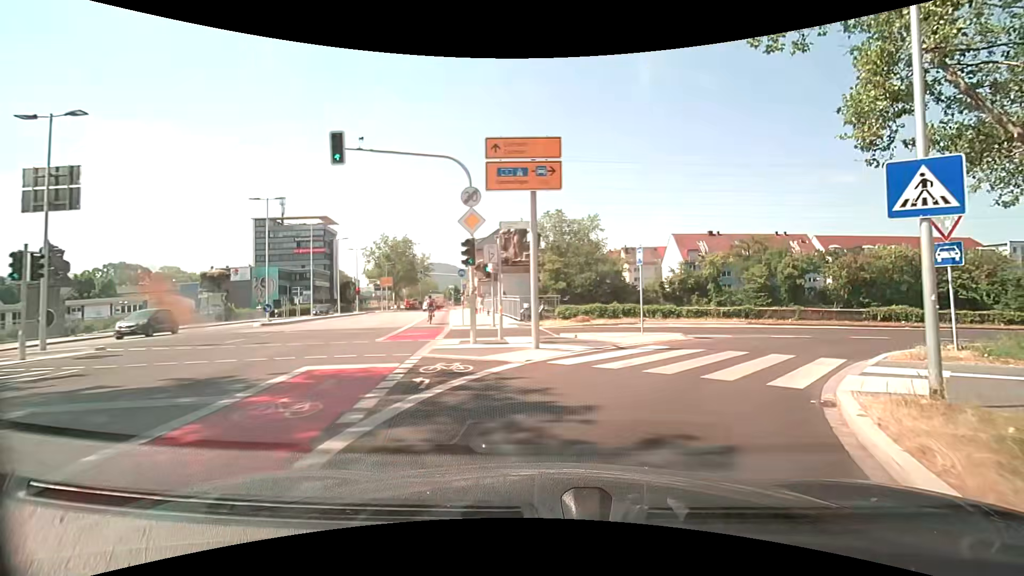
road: secondary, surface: asphalt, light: Day
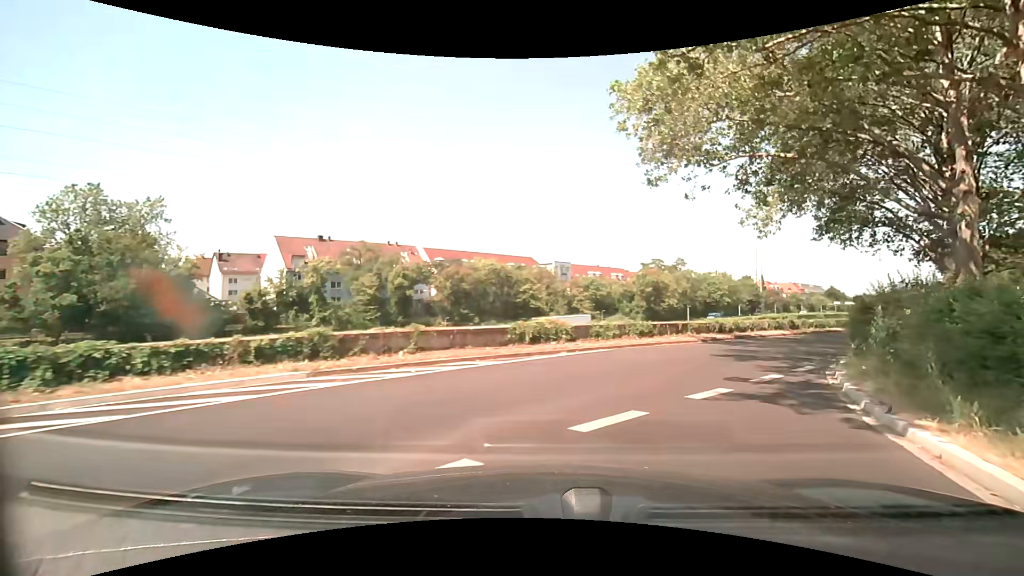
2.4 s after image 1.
(+5.9, +15.3) m; +42°
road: trunk_link
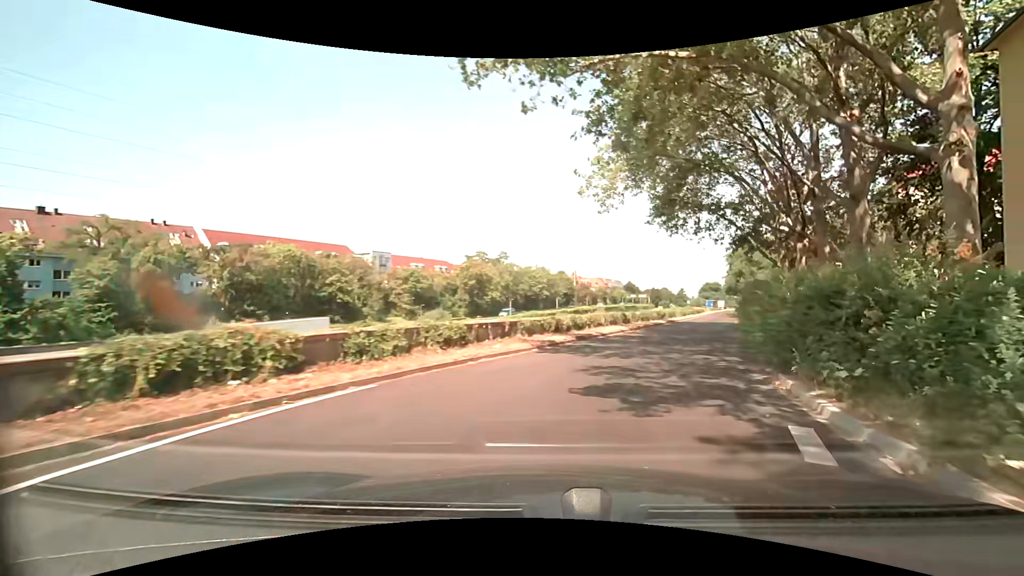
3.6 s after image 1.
(+1.6, +9.3) m; +20°
(+1, +10) (+4, +20) (+7, +29) (+10, +39) (+13, +48) (+17, +57) (+20, +67) (+23, +76) (+27, +86) (+30, +95) m
